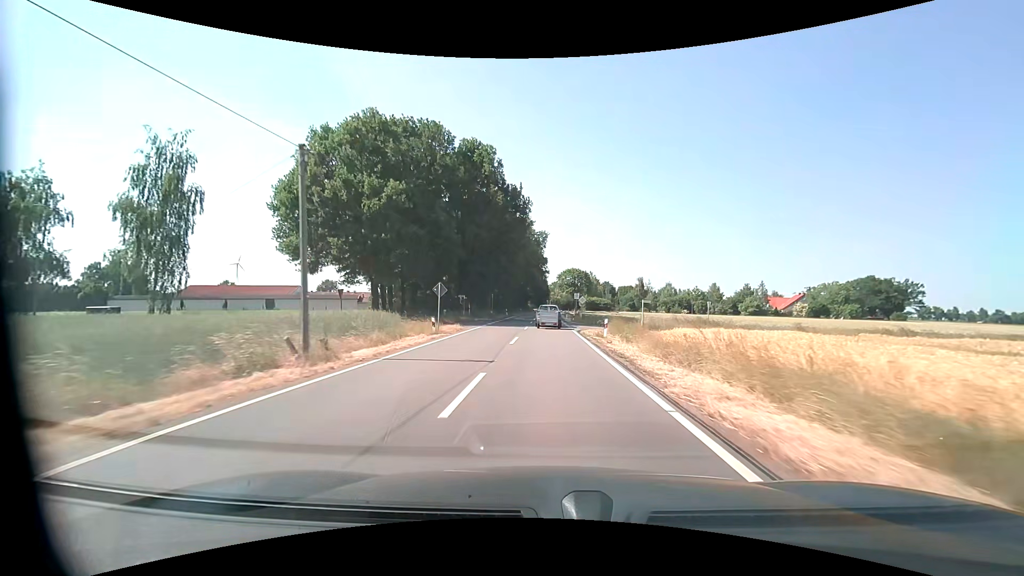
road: tertiary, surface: asphalt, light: Day
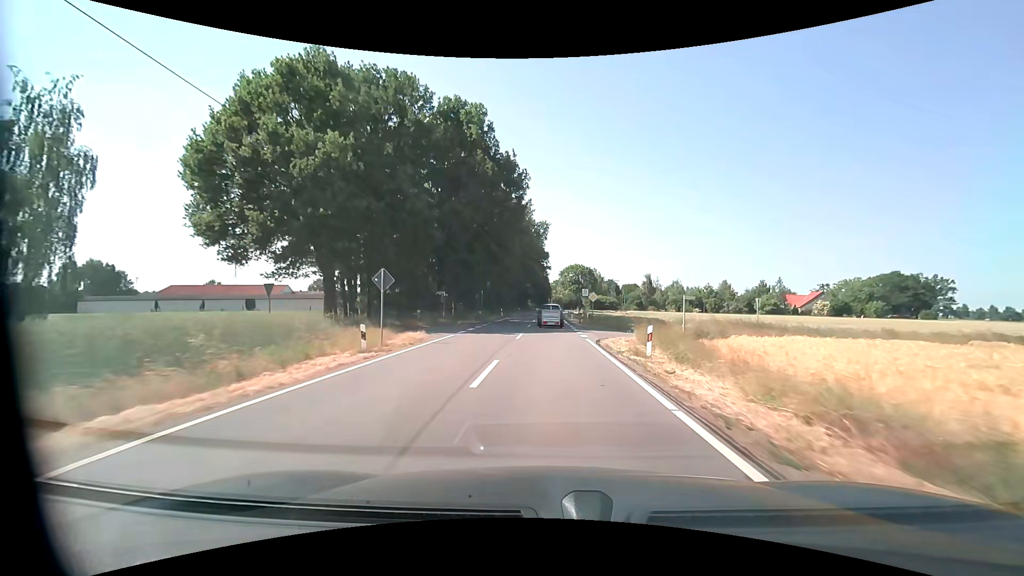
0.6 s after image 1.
(0.0, +9.9) m; 0°
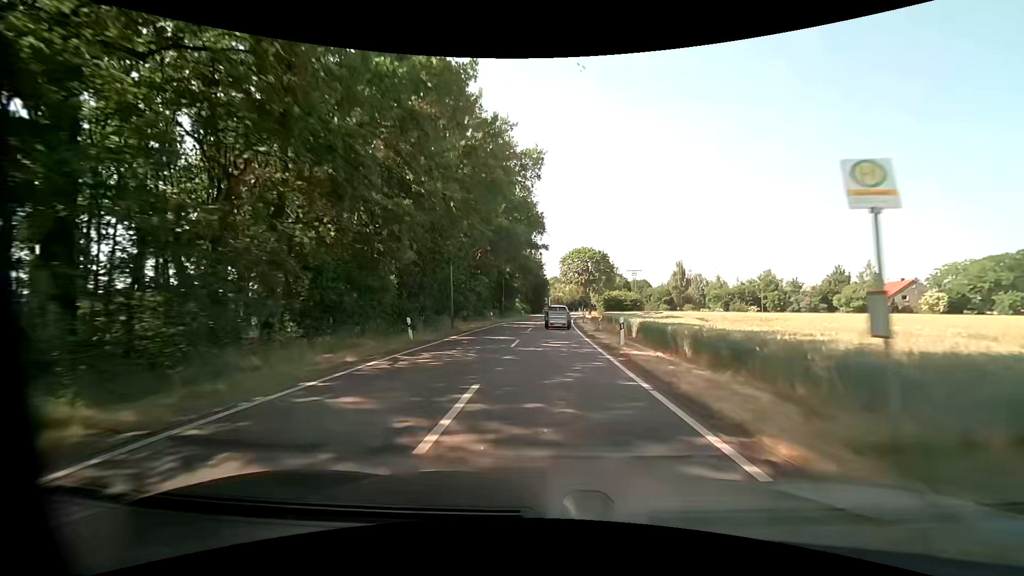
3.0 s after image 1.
(+0.1, +39.5) m; 0°
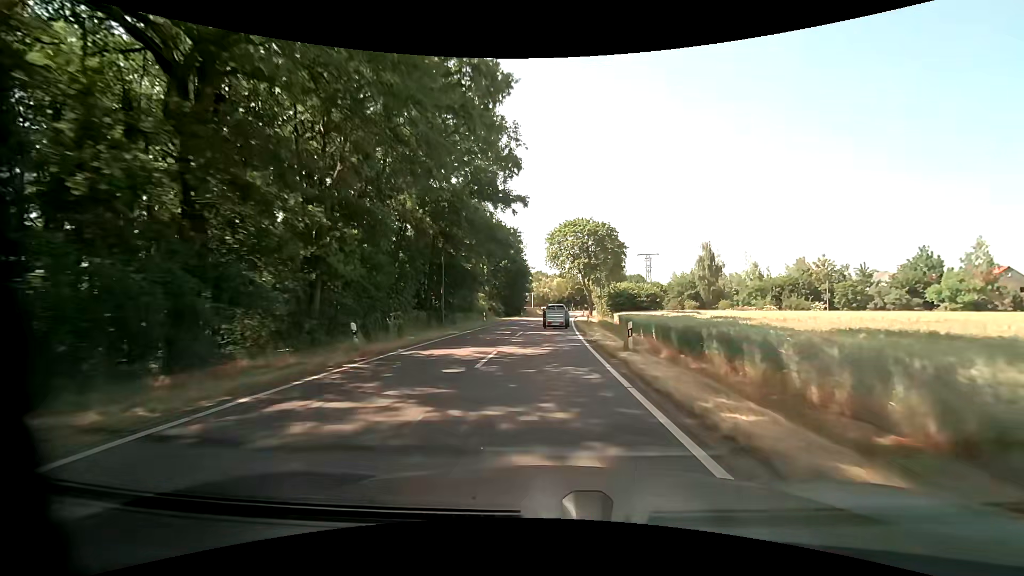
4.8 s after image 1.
(+0.4, +29.7) m; +2°
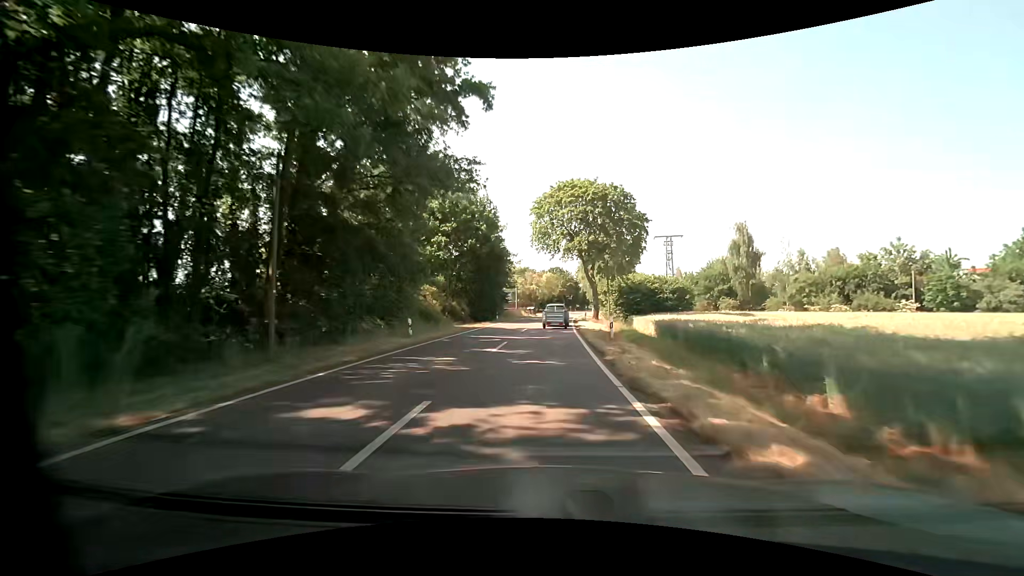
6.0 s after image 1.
(+0.3, +19.8) m; +2°
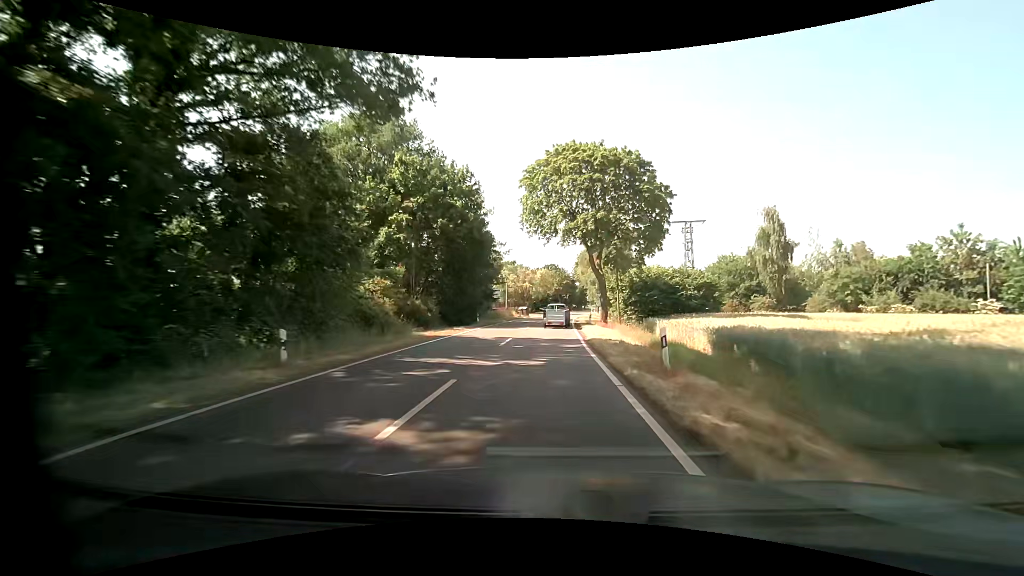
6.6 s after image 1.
(0.0, +9.9) m; 0°
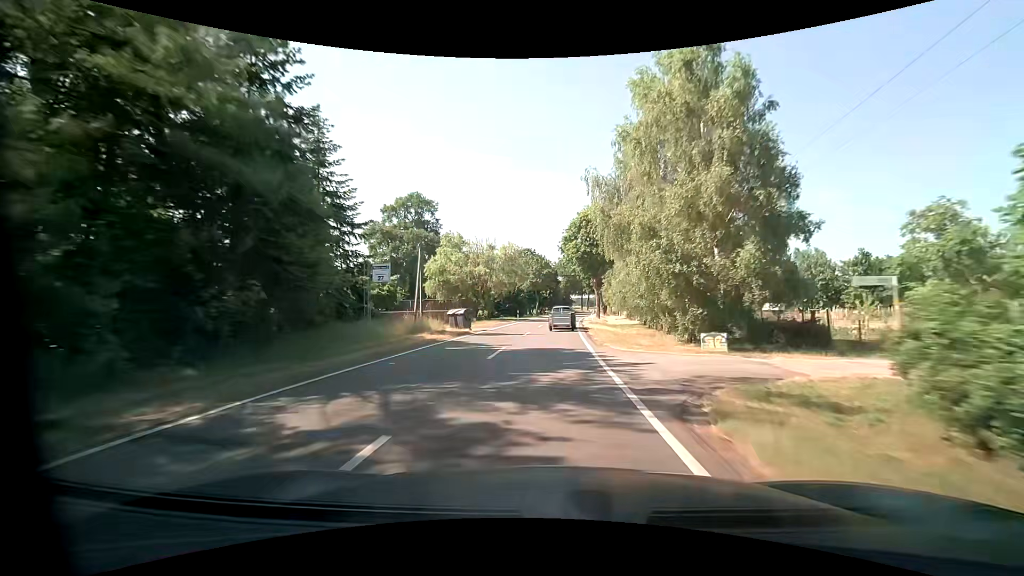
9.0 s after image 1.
(+0.8, +39.6) m; +2°
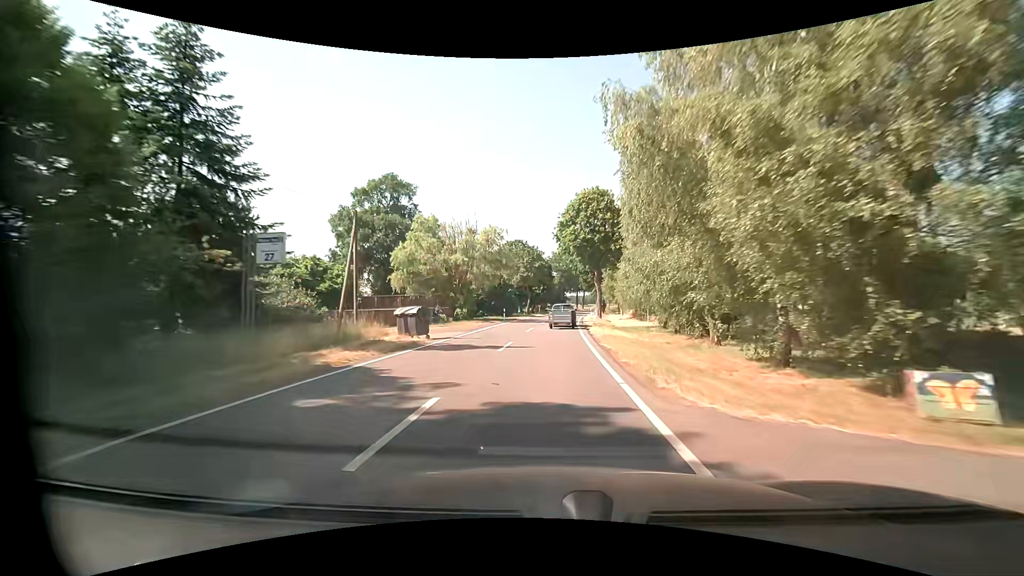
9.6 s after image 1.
(+0.2, +9.9) m; +1°
(0, +10) (0, +20) (+1, +30) (+1, +40) (+2, +50) (+3, +60) (+4, +70) (+5, +80) (+6, +90) (+8, +100) m
